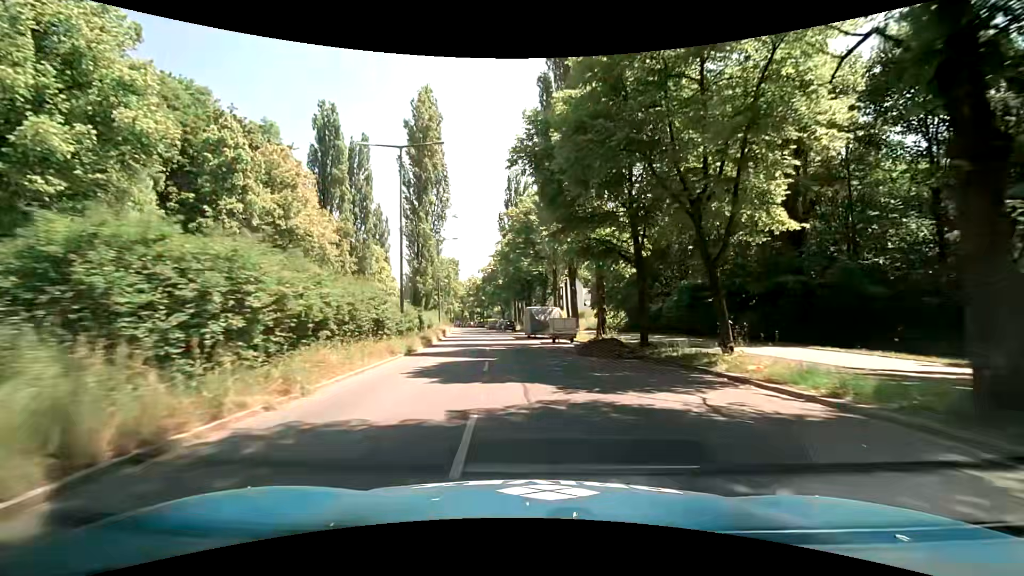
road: secondary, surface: asphalt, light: Day
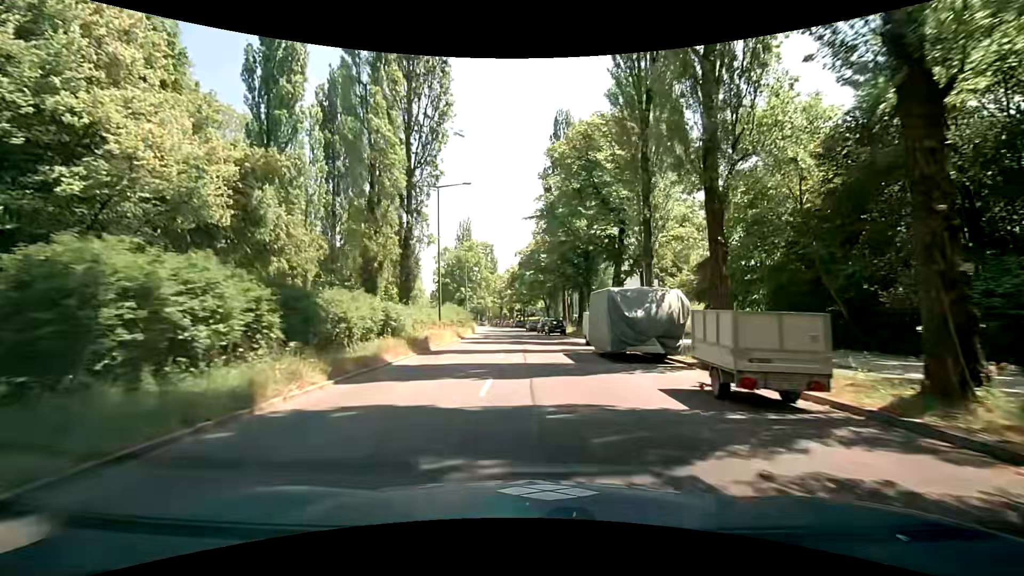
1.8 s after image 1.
(-0.8, +22.6) m; -5°
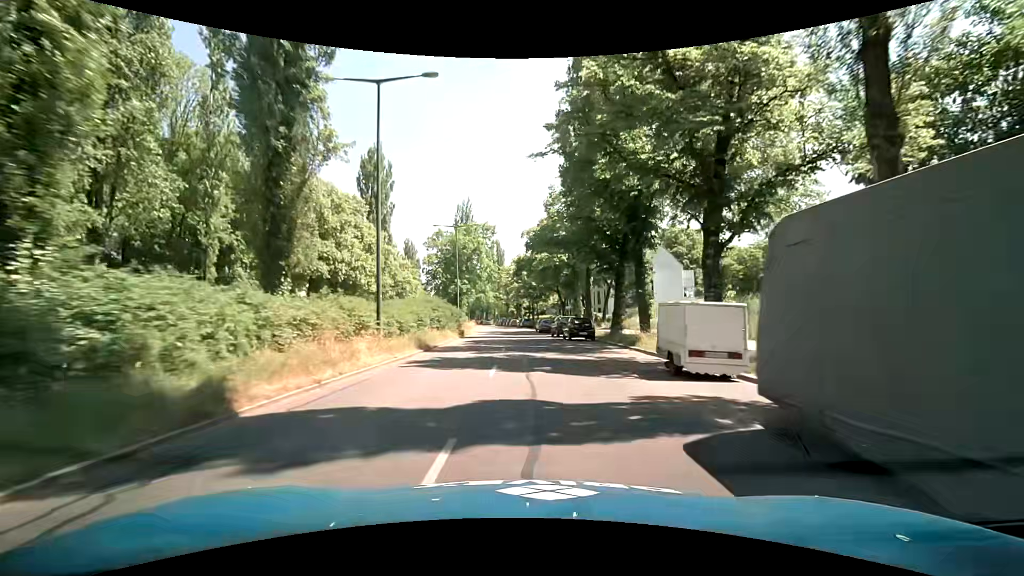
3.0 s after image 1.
(-0.1, +15.2) m; -2°
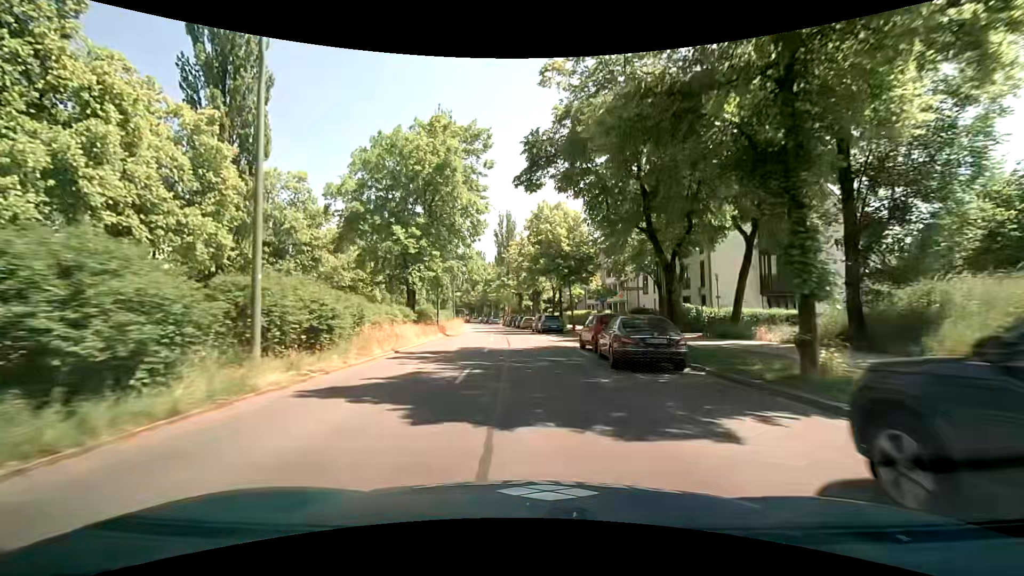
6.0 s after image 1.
(+0.1, +37.7) m; 0°
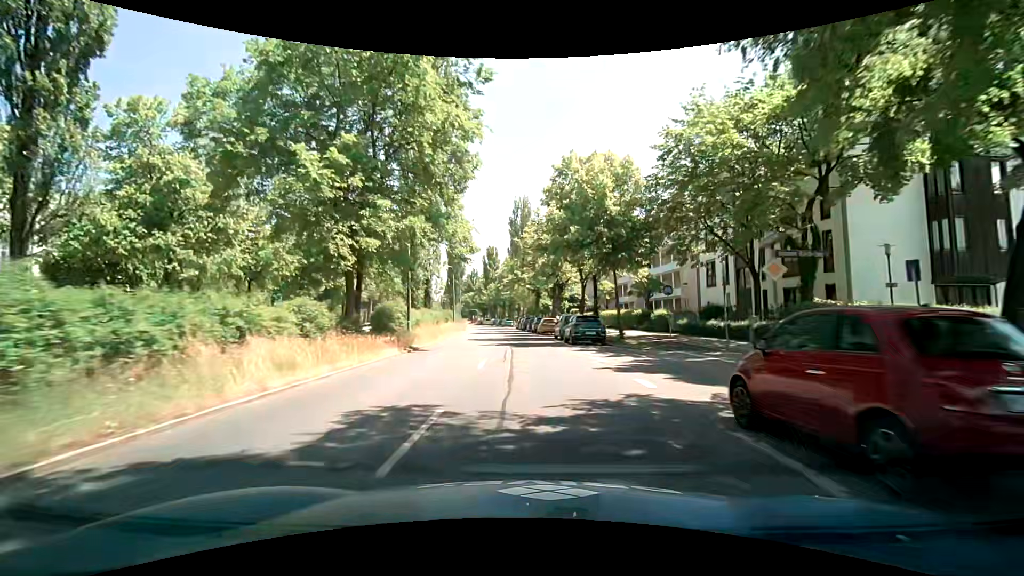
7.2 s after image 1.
(-0.5, +14.7) m; -2°
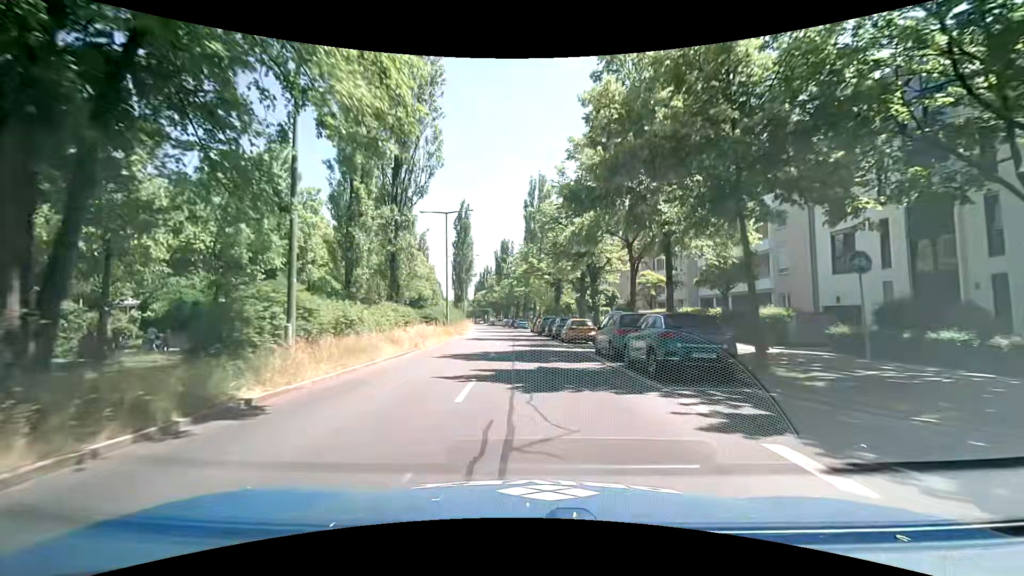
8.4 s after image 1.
(-0.4, +14.3) m; -2°
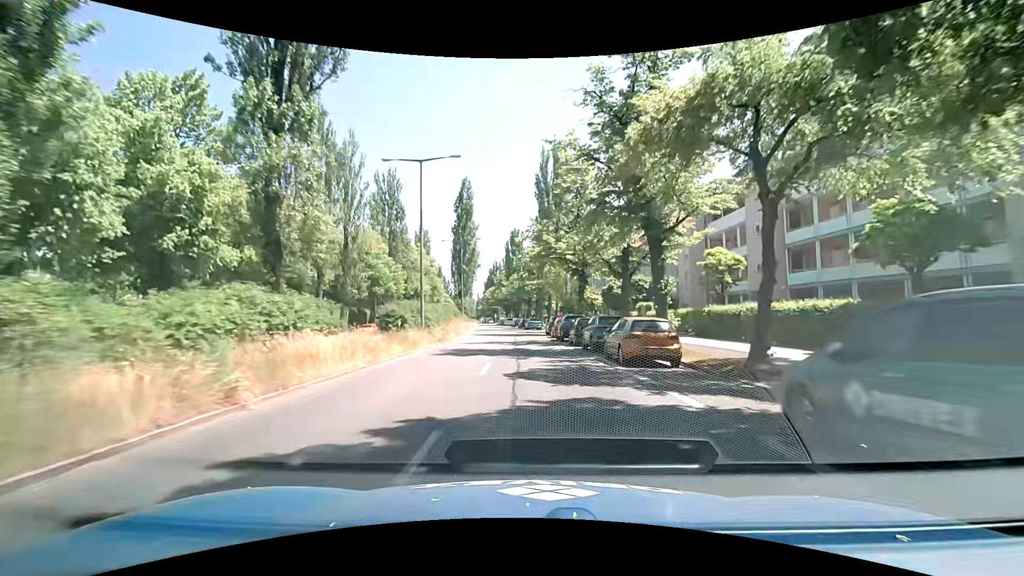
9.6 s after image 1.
(-0.4, +14.0) m; -3°
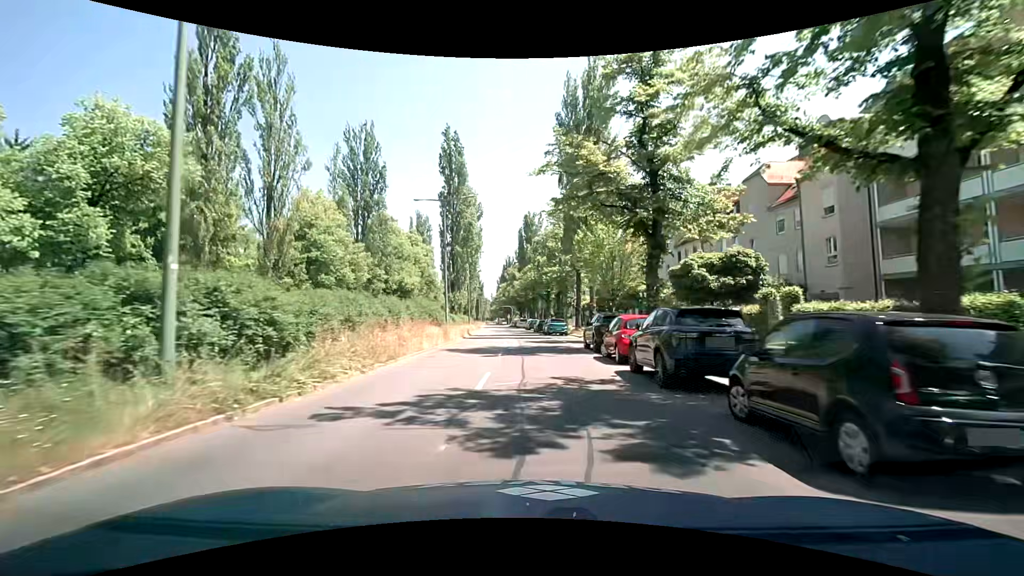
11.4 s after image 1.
(0.0, +20.5) m; -1°
(0, +10) (0, +20) (0, +30) (-1, +40) (-1, +50) (-2, +60) (-2, +70) (-3, +80) (-4, +90) (-5, +100) m
